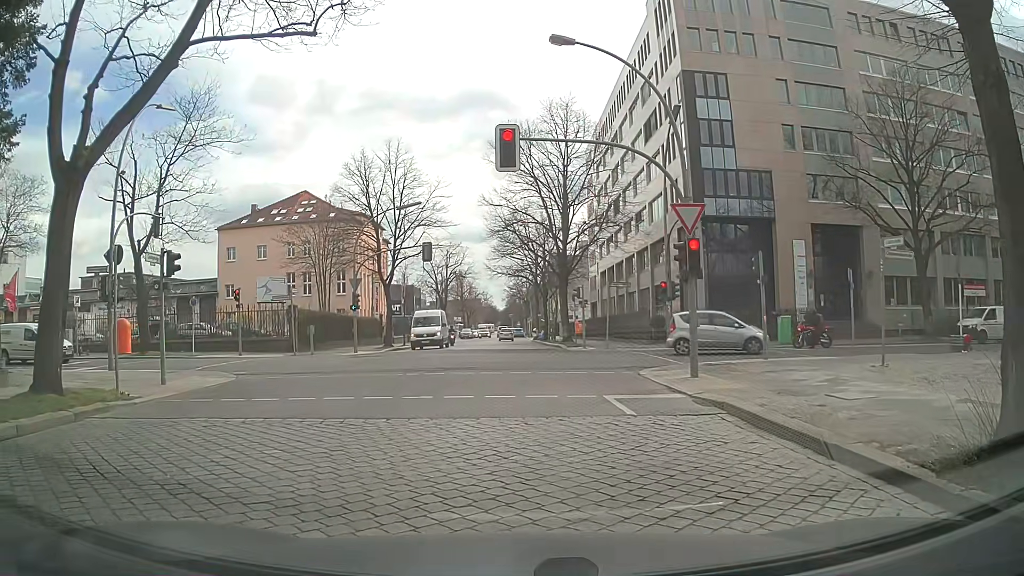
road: residential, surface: sett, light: Day
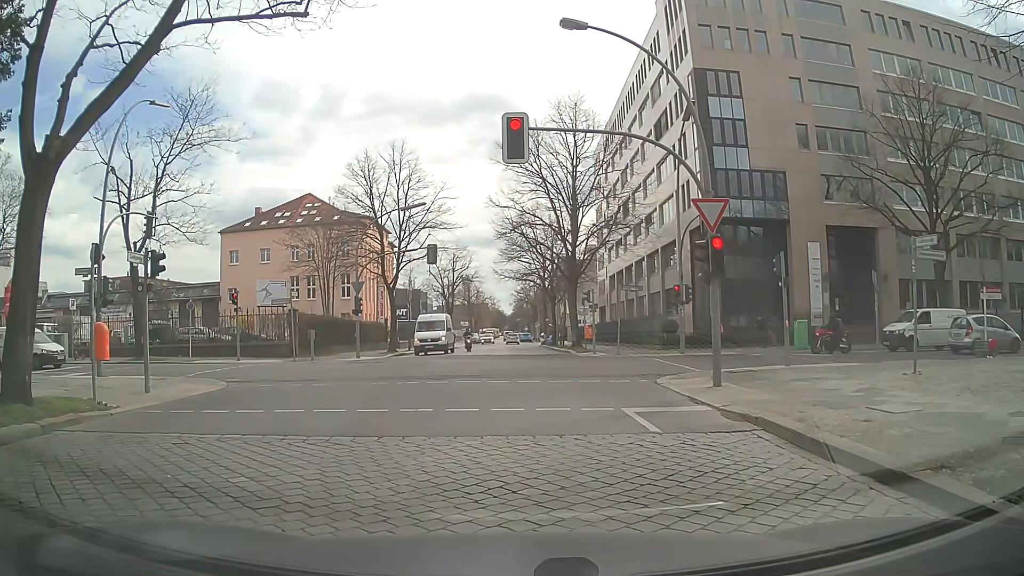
(0.0, +1.1) m; 0°
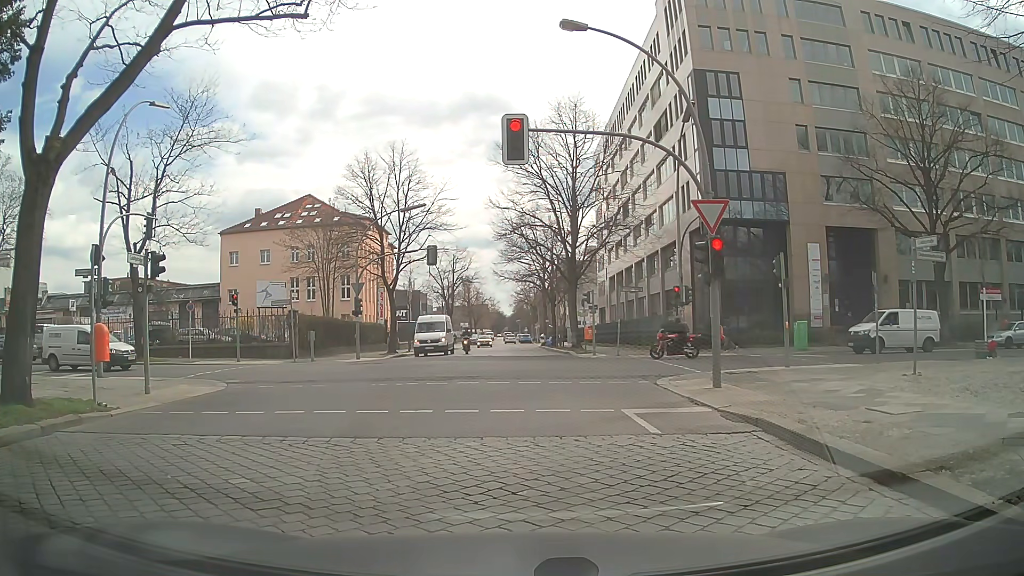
(0.0, +0.1) m; 0°
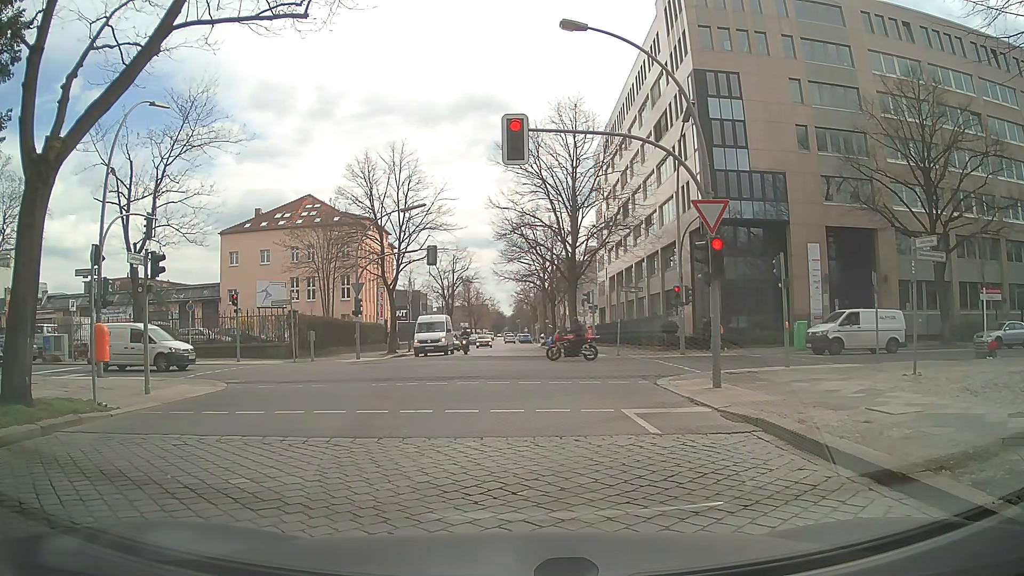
(0.0, 0.0) m; 0°
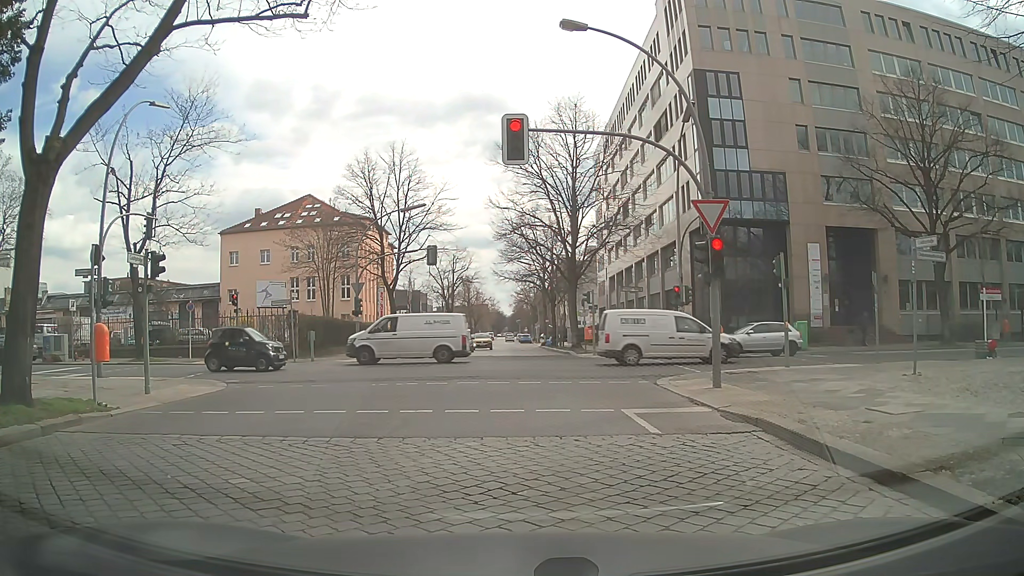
(0.0, 0.0) m; 0°
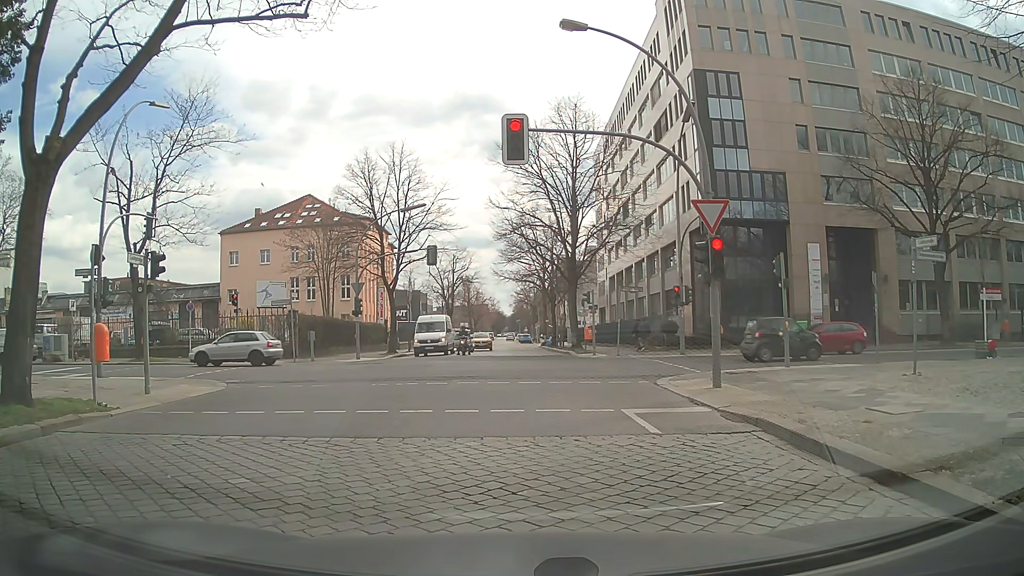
(0.0, 0.0) m; 0°
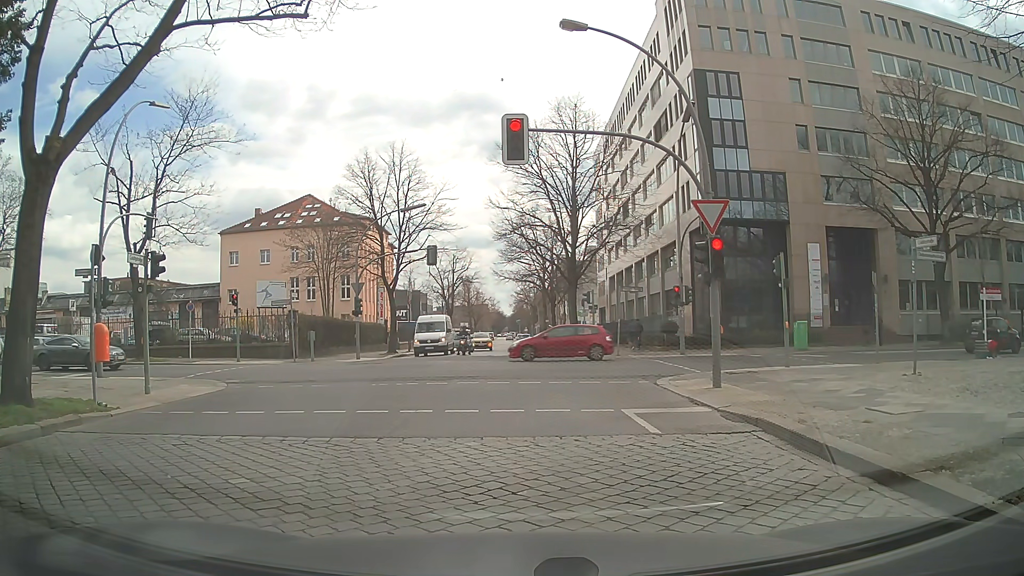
(0.0, 0.0) m; 0°
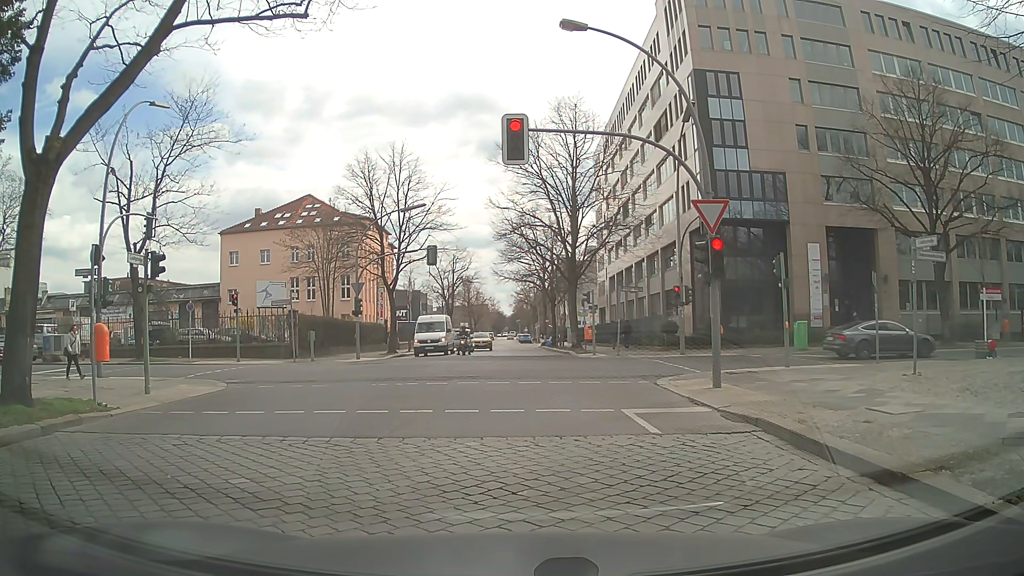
(0.0, 0.0) m; 0°
